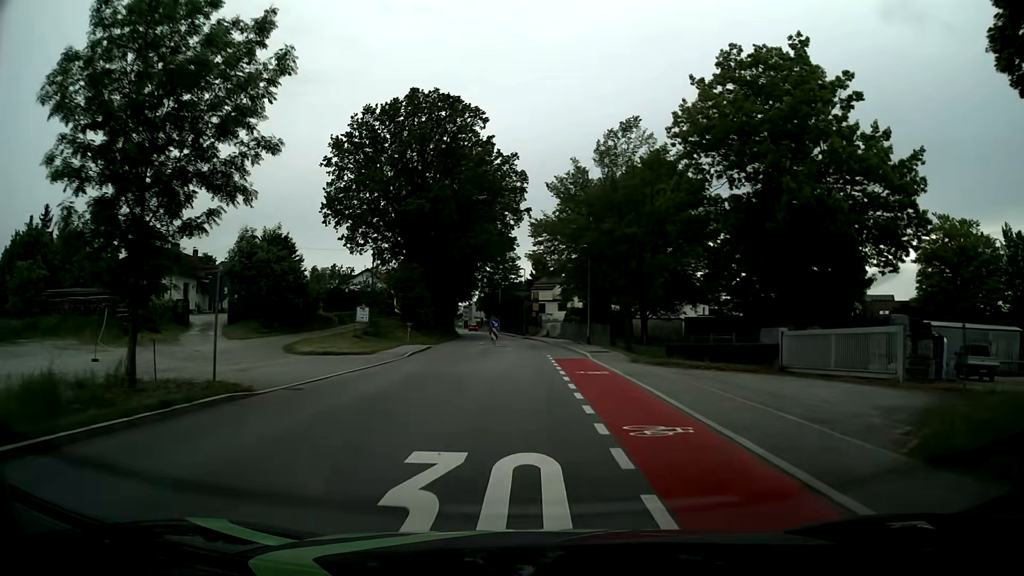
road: tertiary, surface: asphalt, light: Day
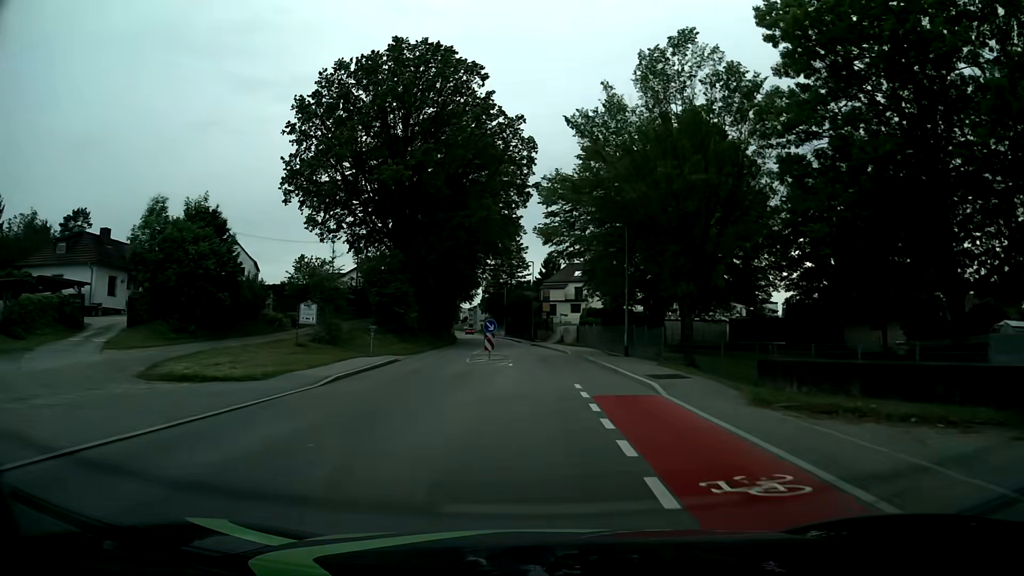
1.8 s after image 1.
(-0.2, +13.4) m; -1°
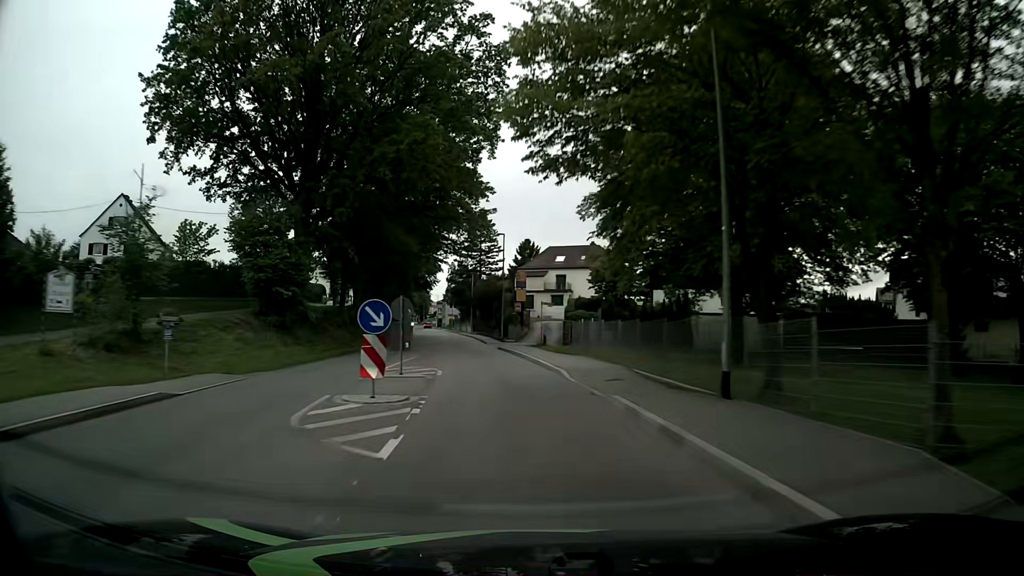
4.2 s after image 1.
(+0.5, +18.2) m; +2°
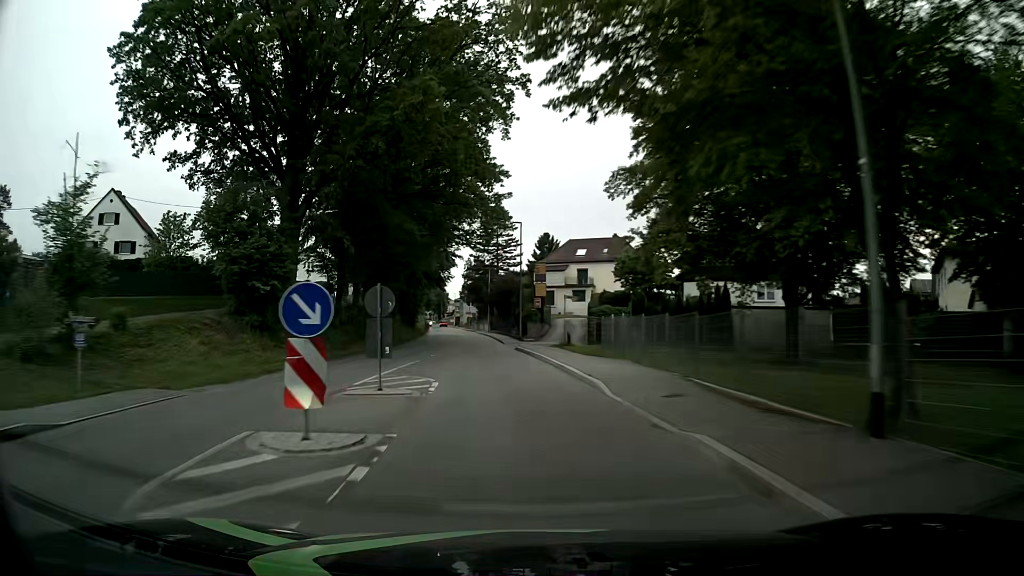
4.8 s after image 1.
(-0.1, +4.6) m; -1°
(0, +10) (-1, +20) (-2, +30) (-3, +40) (-4, +50) (-5, +60) (-6, +70) (-8, +80) (-10, +89) (-11, +99) m
